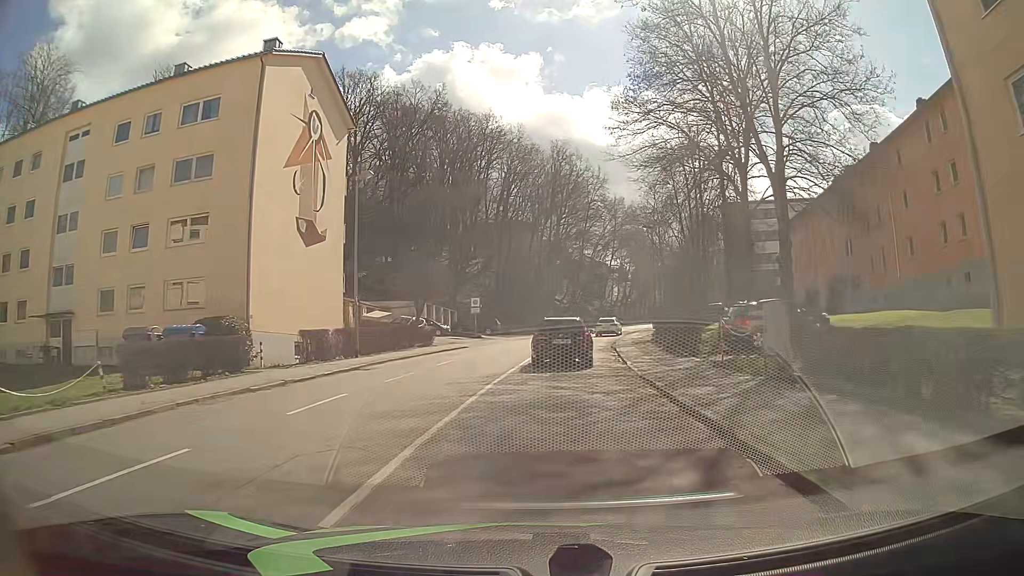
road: tertiary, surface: asphalt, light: Day
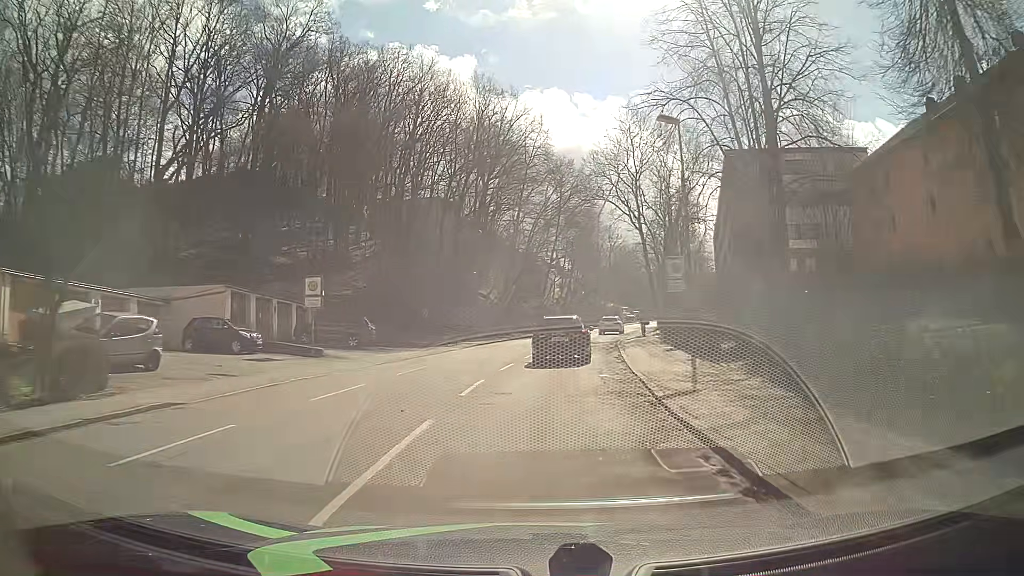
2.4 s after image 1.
(+0.4, +28.5) m; +3°
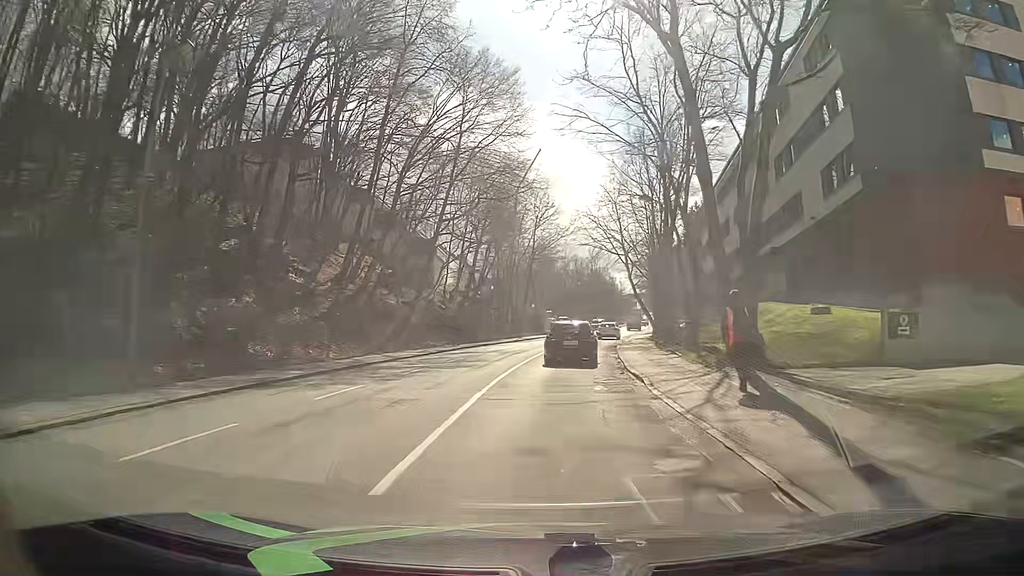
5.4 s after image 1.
(+2.4, +36.7) m; +8°
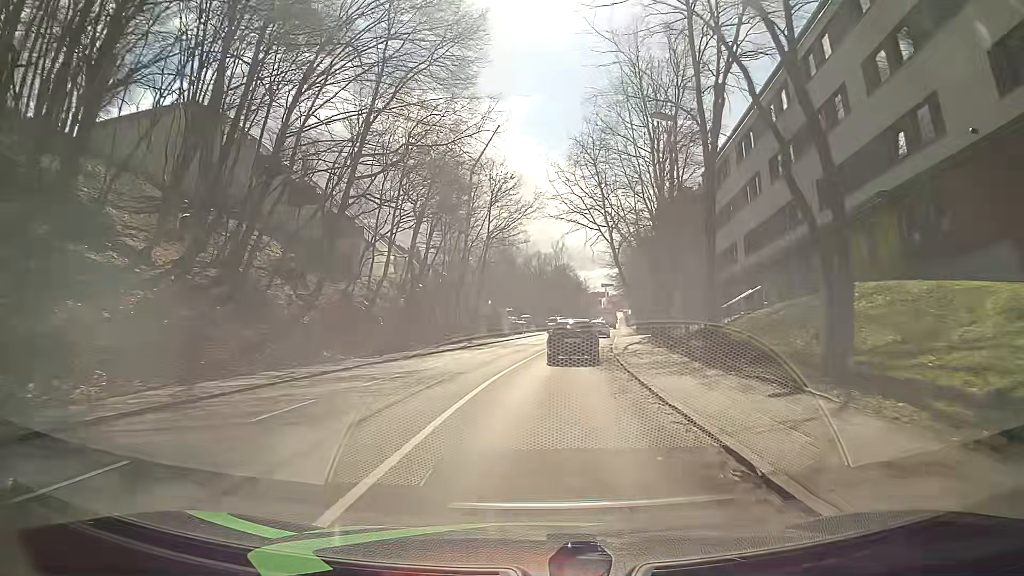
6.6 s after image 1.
(+0.5, +15.3) m; +3°
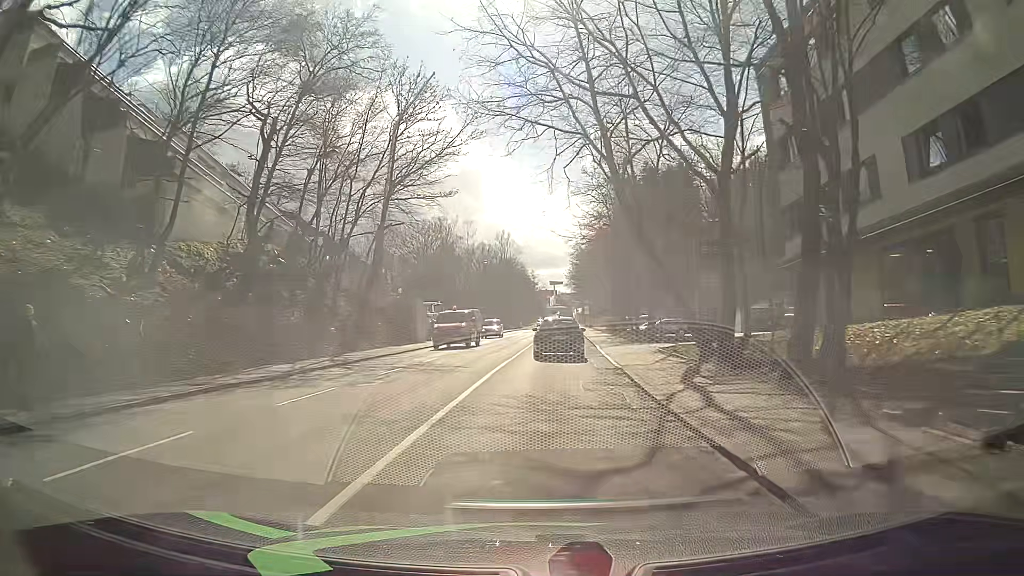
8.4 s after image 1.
(+0.9, +23.1) m; +4°
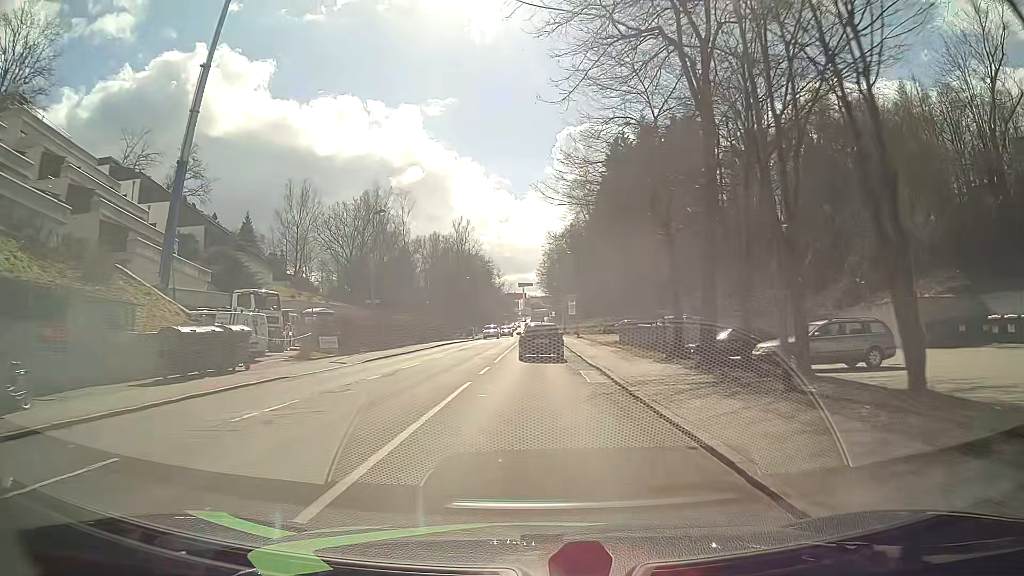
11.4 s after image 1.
(+2.1, +38.0) m; +4°
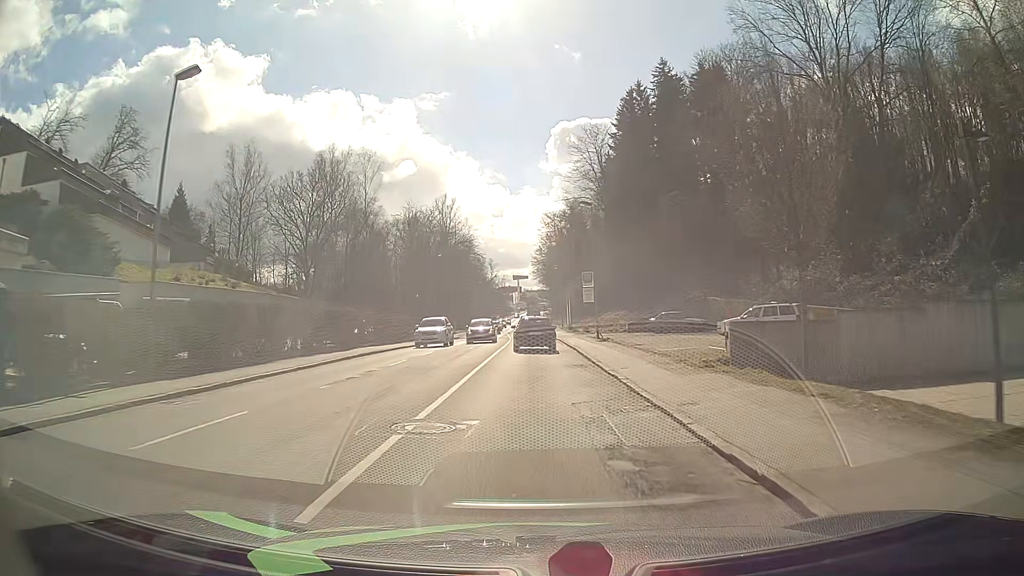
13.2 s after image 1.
(-0.2, +23.3) m; 0°
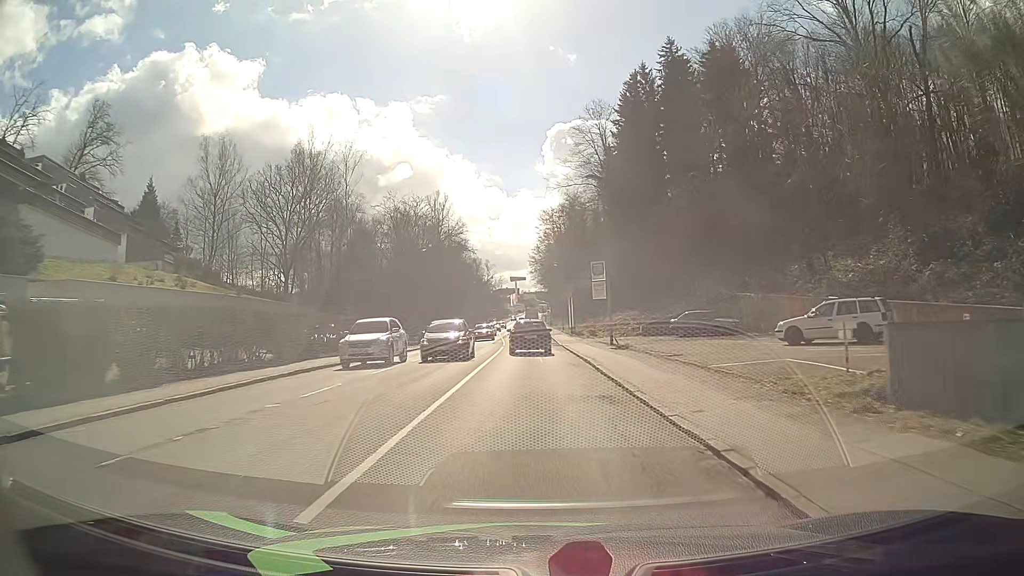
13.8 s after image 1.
(0.0, +7.9) m; +1°
(0, +10) (0, +20) (0, +30) (0, +40) (-1, +50) (-1, +60) (-1, +70) (-1, +80) (-1, +90) (-1, +100) m
